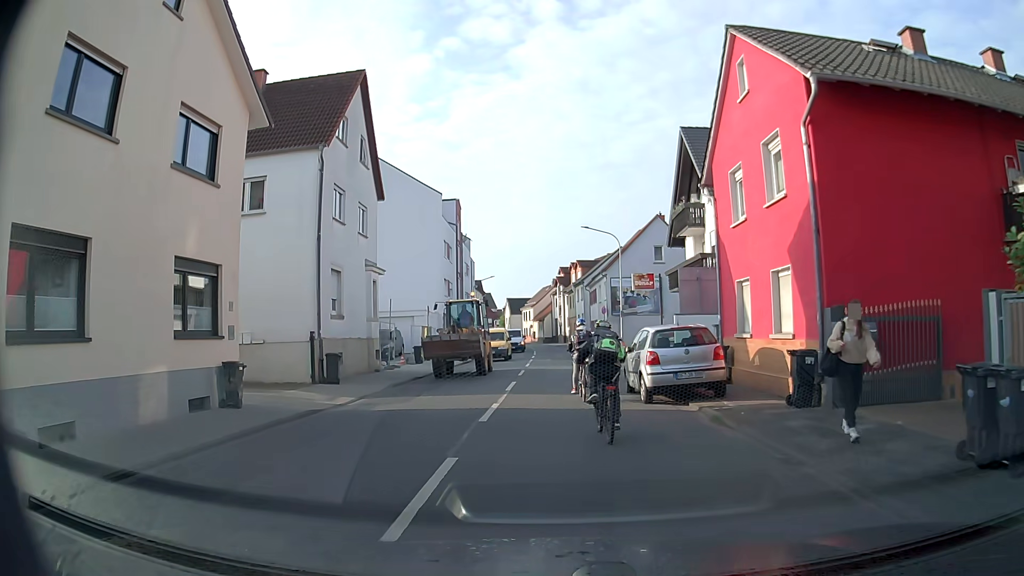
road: tertiary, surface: asphalt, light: Day
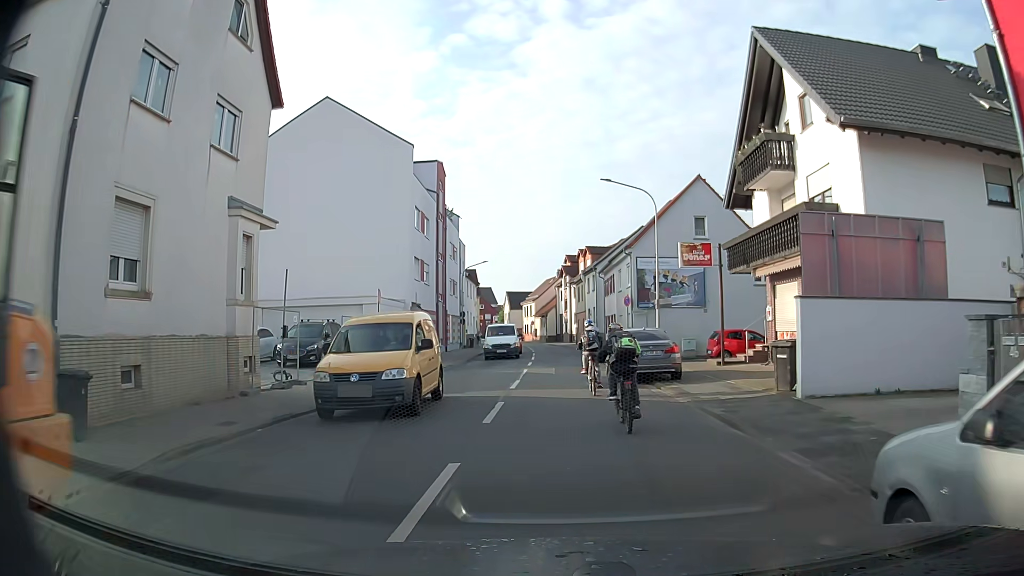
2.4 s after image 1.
(-0.1, +12.4) m; +1°
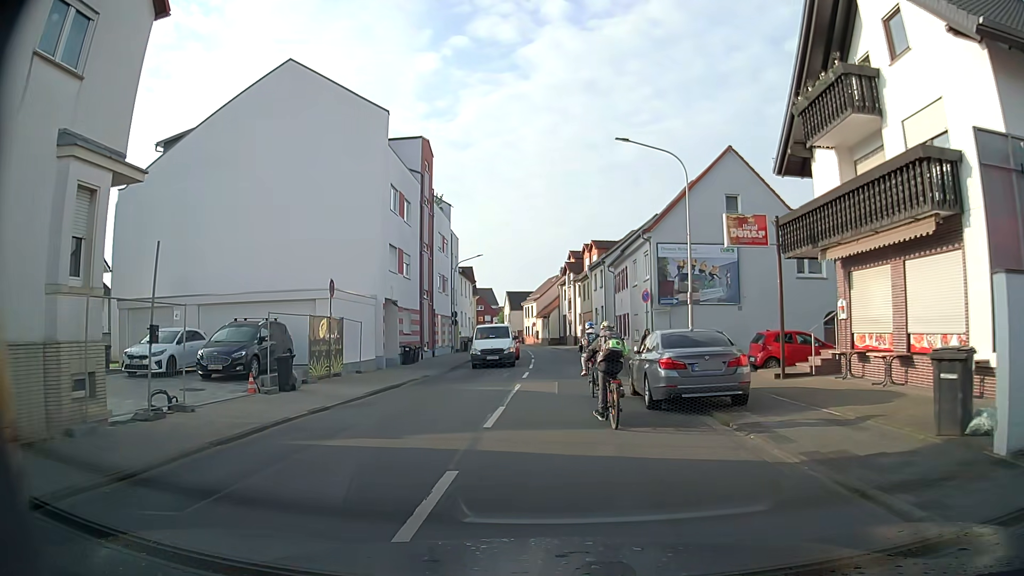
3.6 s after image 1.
(-0.1, +6.5) m; -1°
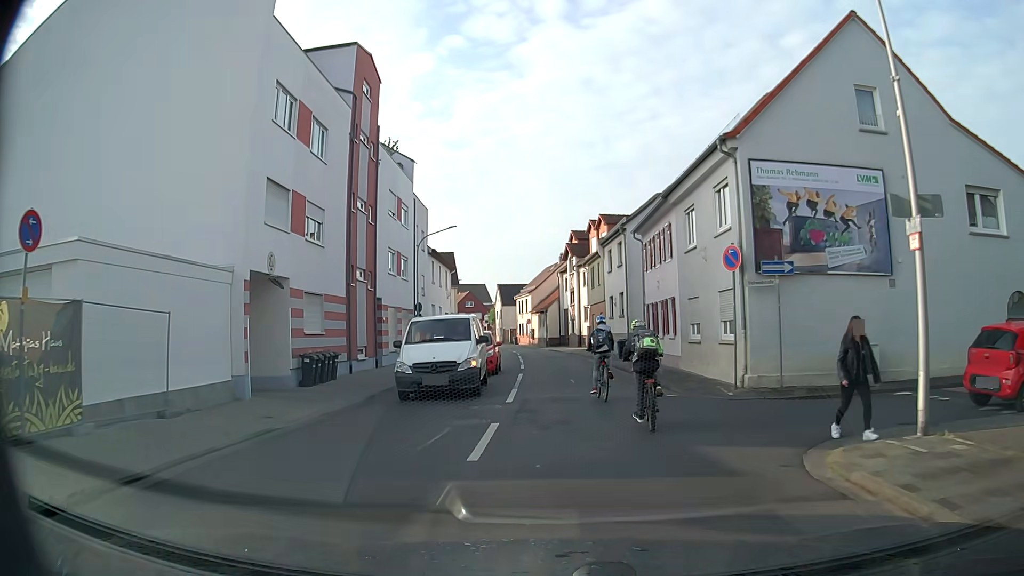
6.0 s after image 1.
(0.0, +14.2) m; 0°
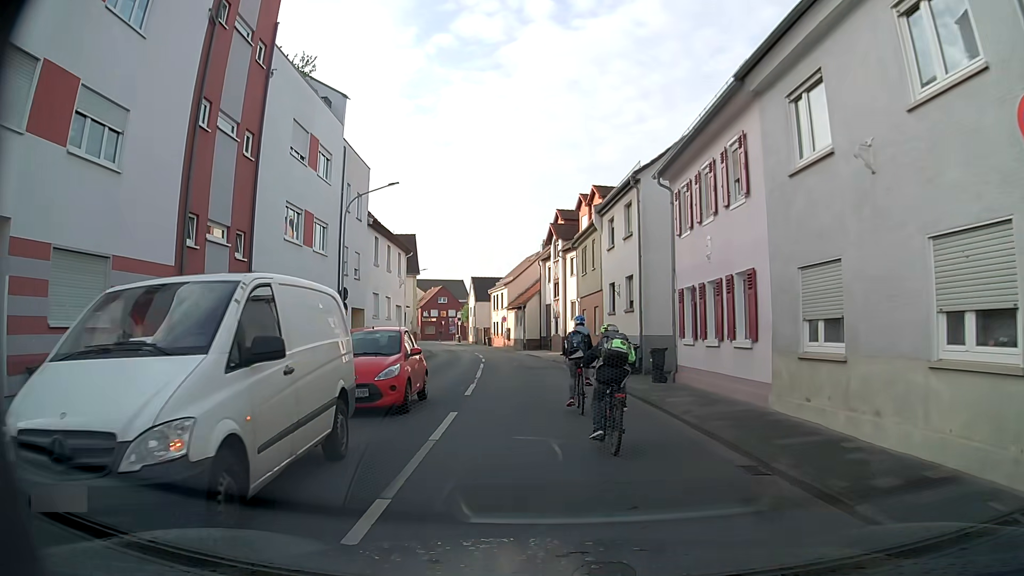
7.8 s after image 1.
(+0.3, +11.2) m; +2°
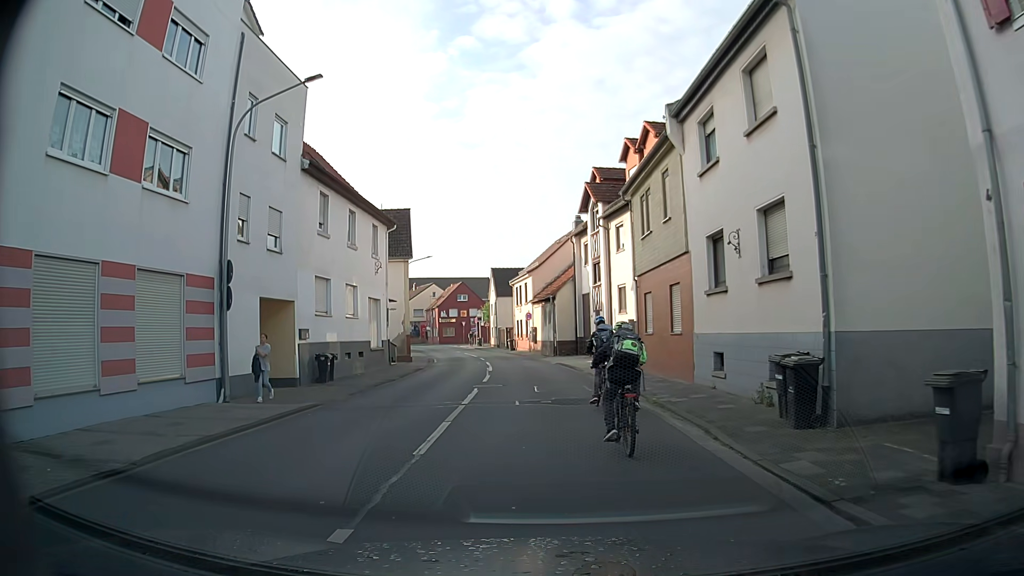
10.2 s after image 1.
(-0.4, +12.9) m; -3°
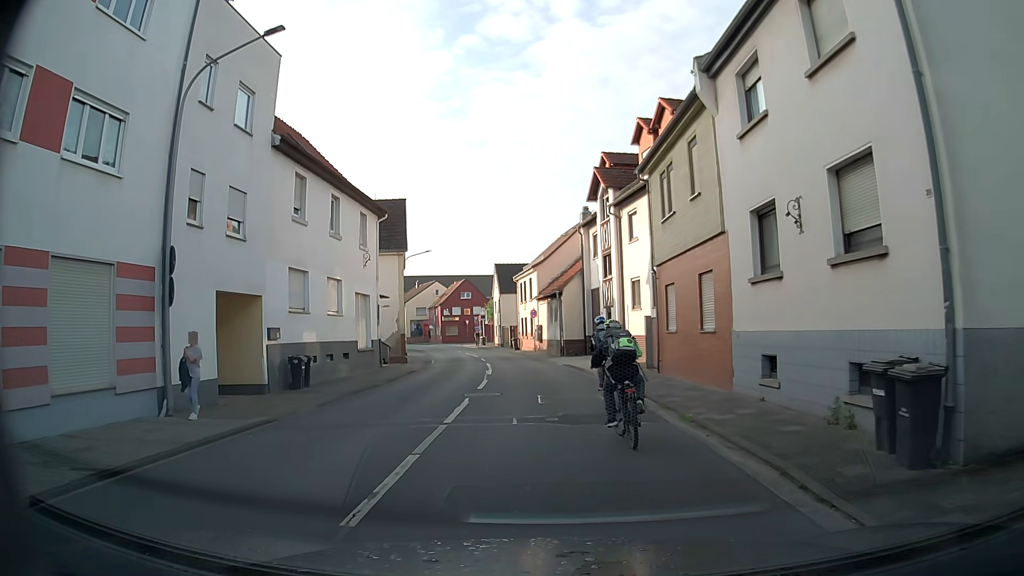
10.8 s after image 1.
(0.0, +2.9) m; 0°
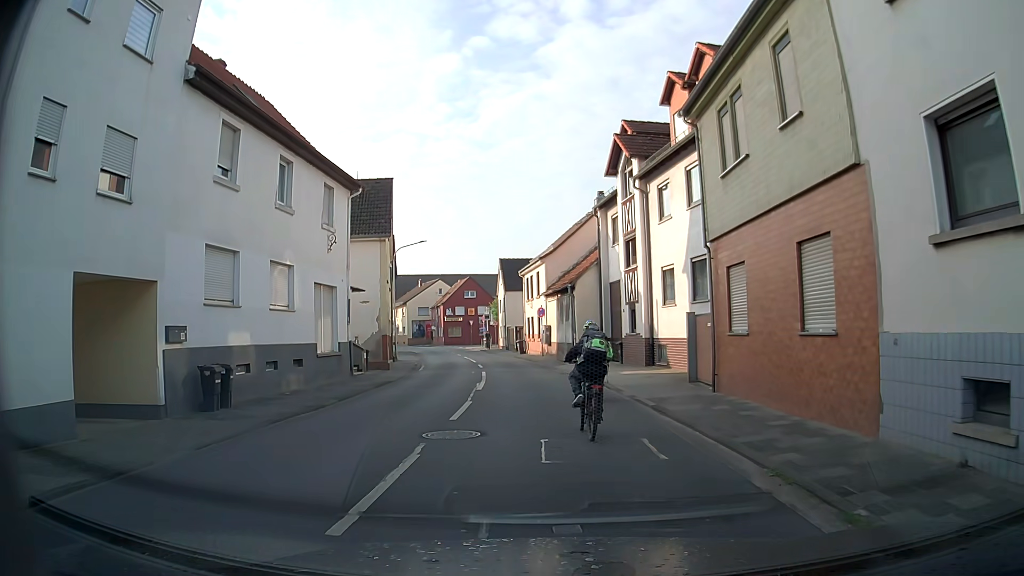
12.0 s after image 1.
(-0.1, +5.8) m; 0°
(0, +10) (-1, +20) (-2, +30) (-4, +40) (-6, +49) (-9, +59) (-12, +69) (-15, +78) (-20, +87) (-25, +96) m
